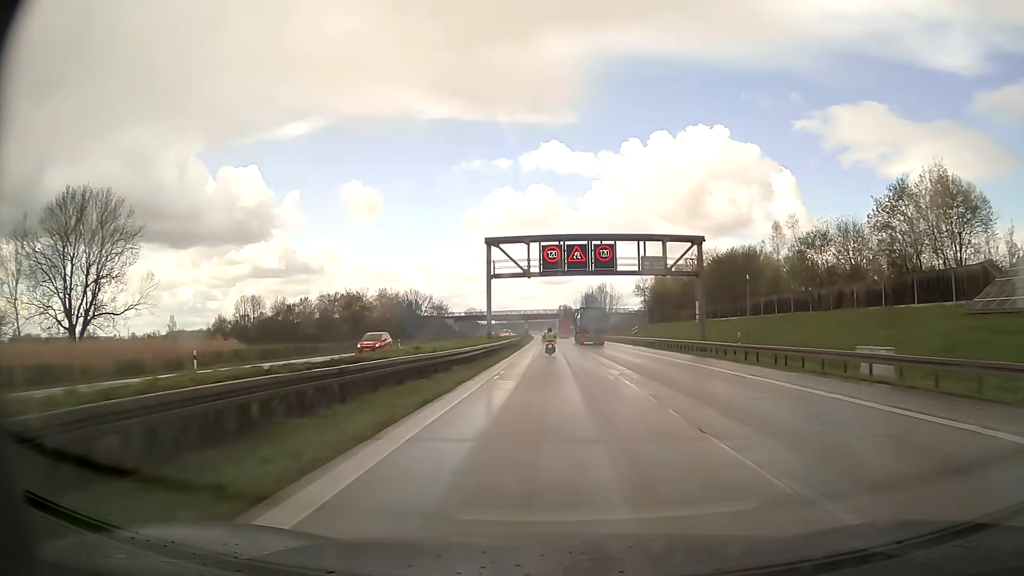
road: motorway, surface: asphalt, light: Day
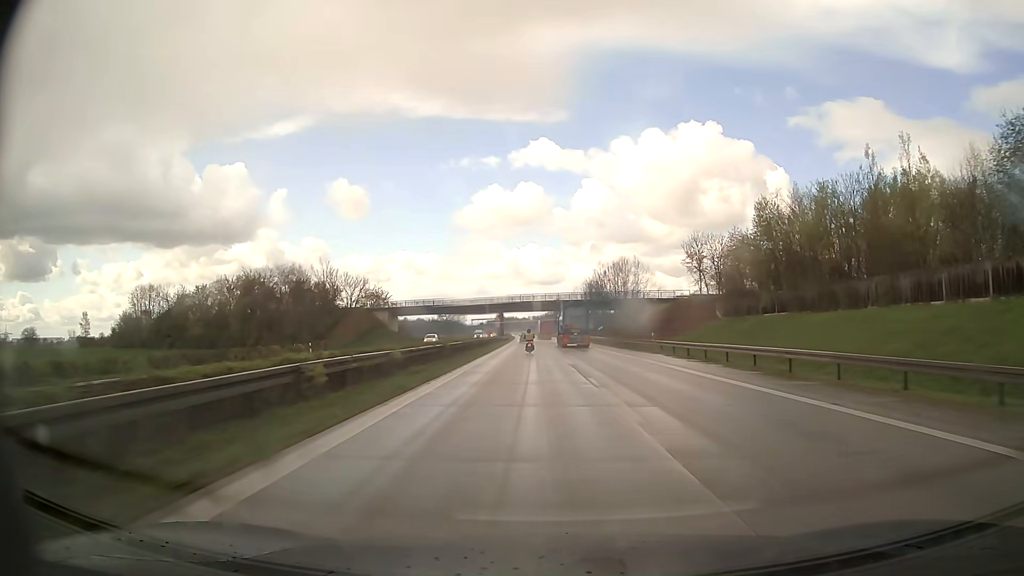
(+0.5, +76.9) m; +1°
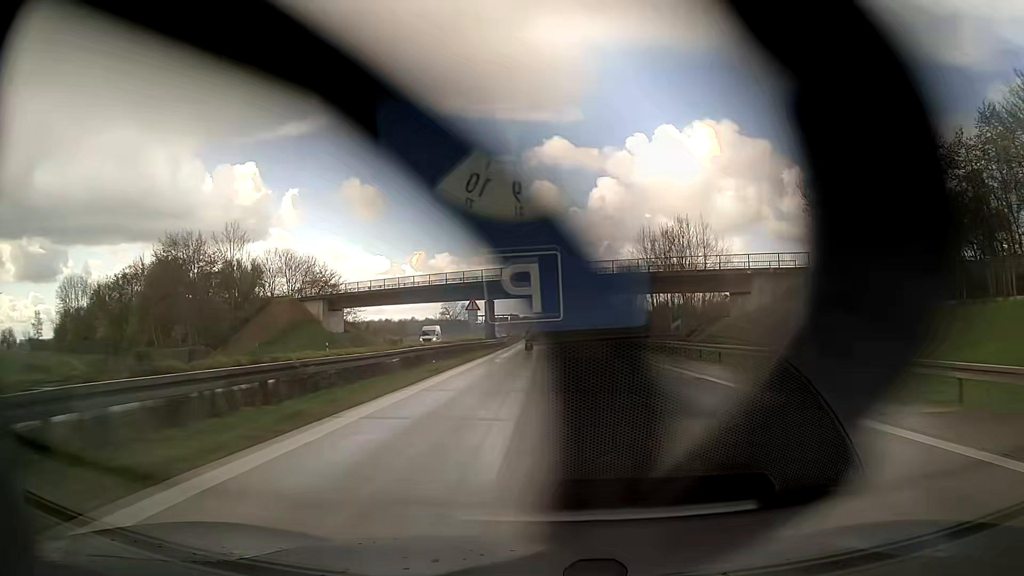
(-0.5, +47.1) m; -1°
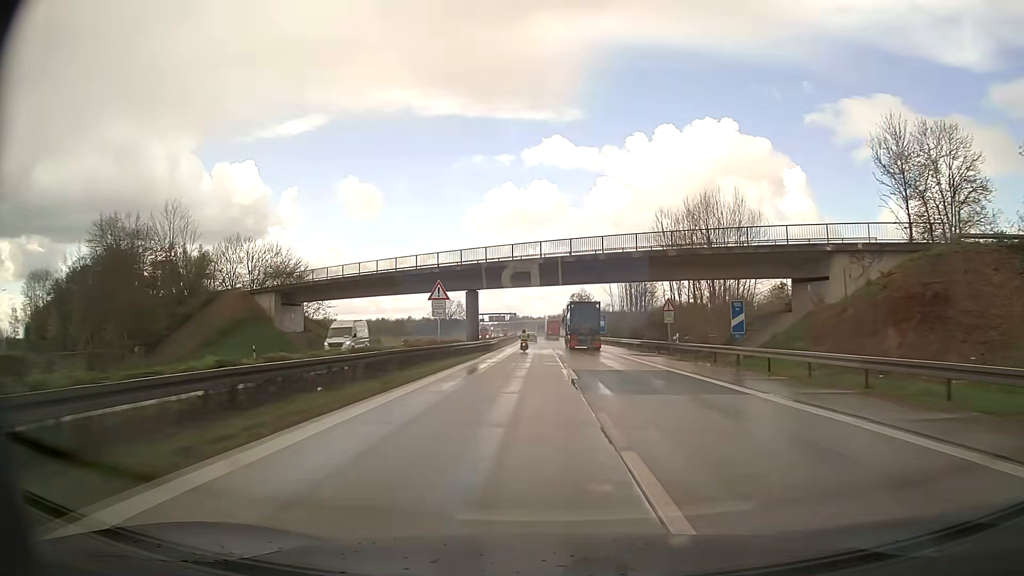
(0.0, +15.9) m; 0°
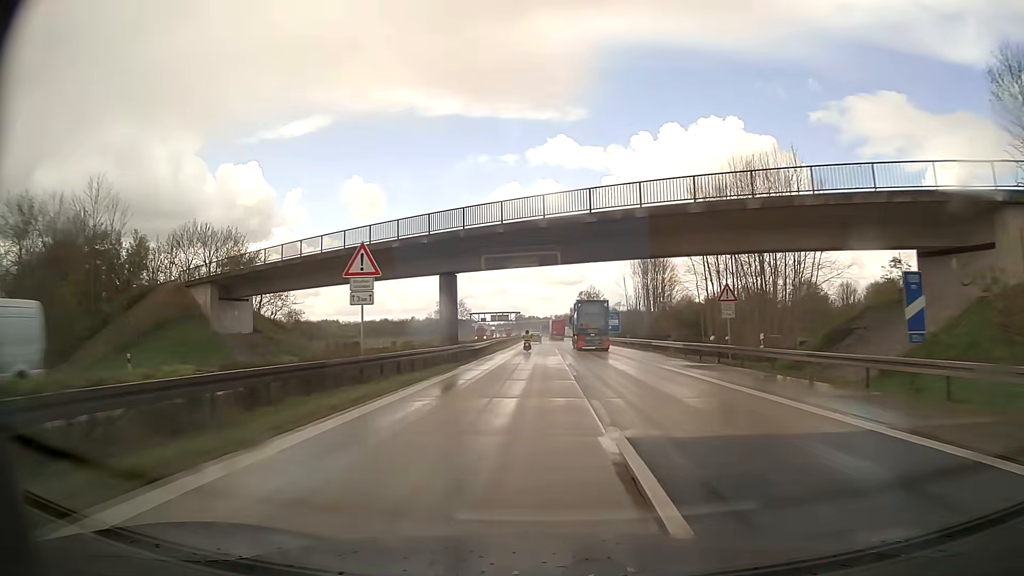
(-0.1, +16.0) m; -1°
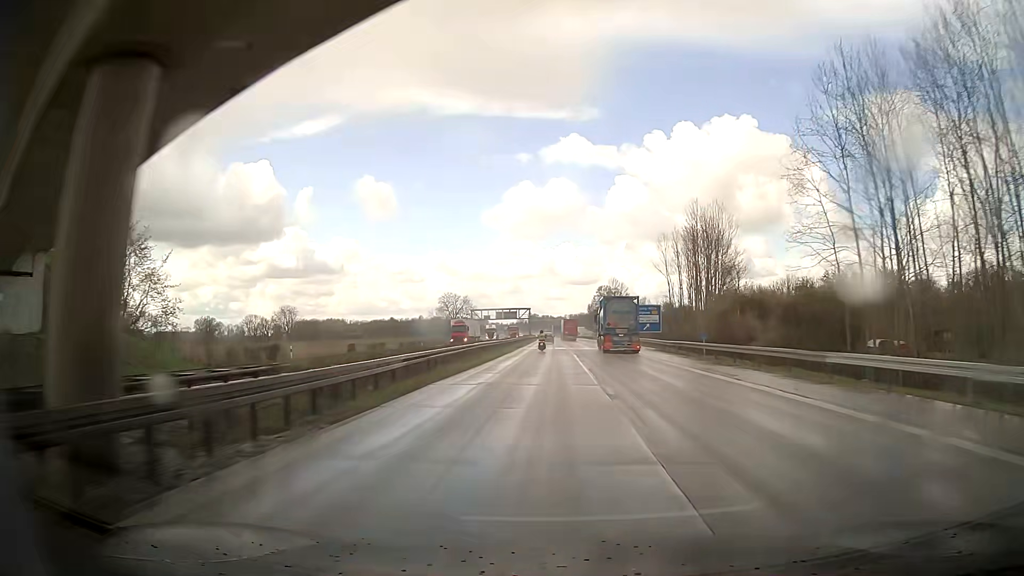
(-0.3, +32.4) m; -1°
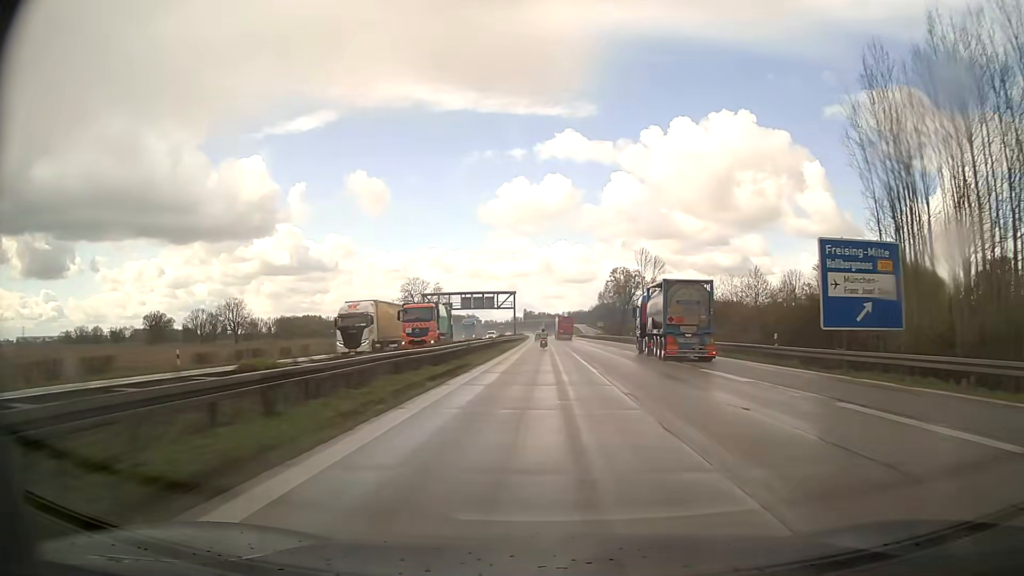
(0.0, +66.3) m; 0°
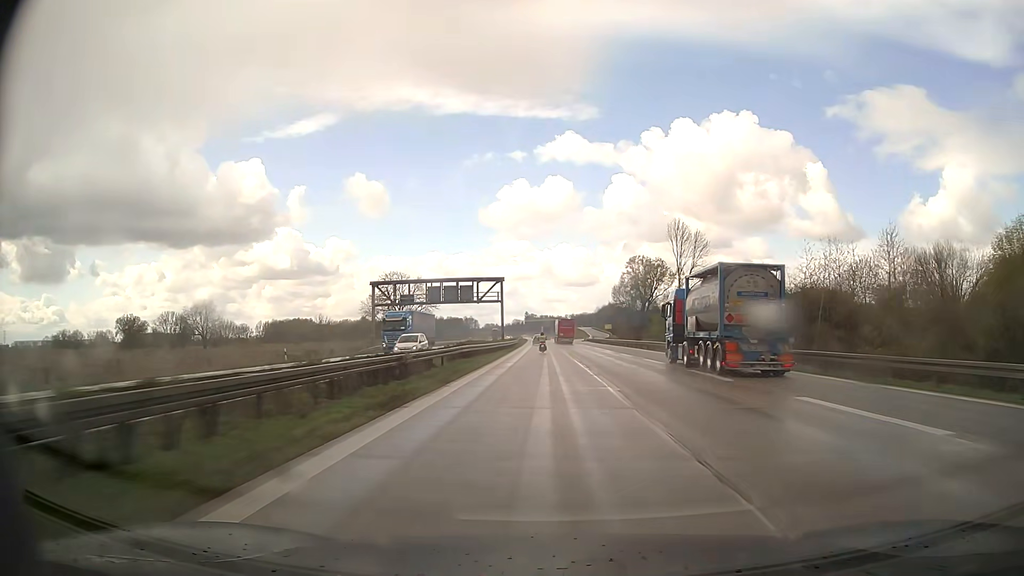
(-0.1, +34.7) m; 0°
(0, +10) (0, +20) (0, +30) (0, +40) (0, +50) (0, +60) (-1, +70) (-1, +80) (-1, +90) (-1, +100) m
